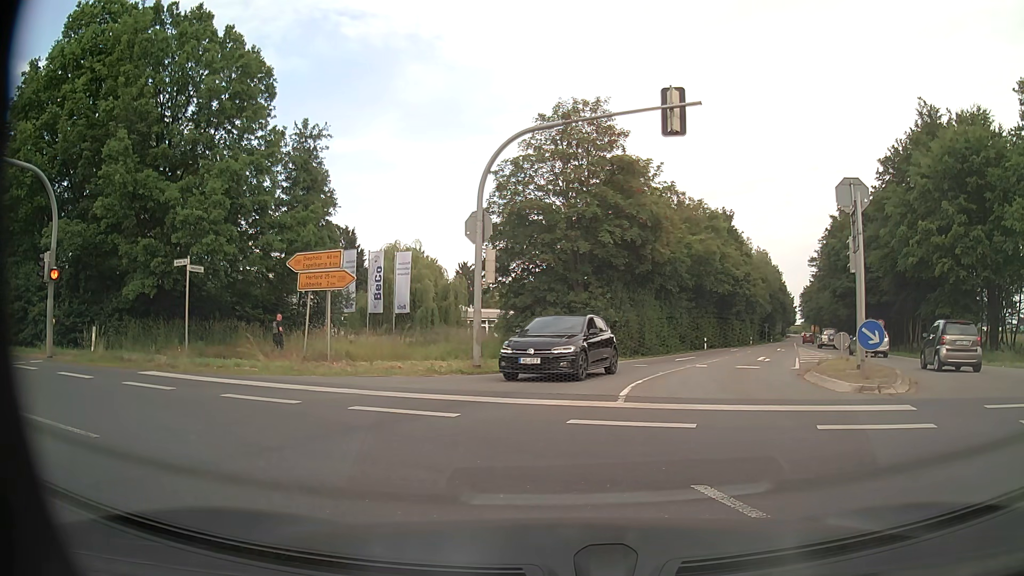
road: tertiary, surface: asphalt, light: Day
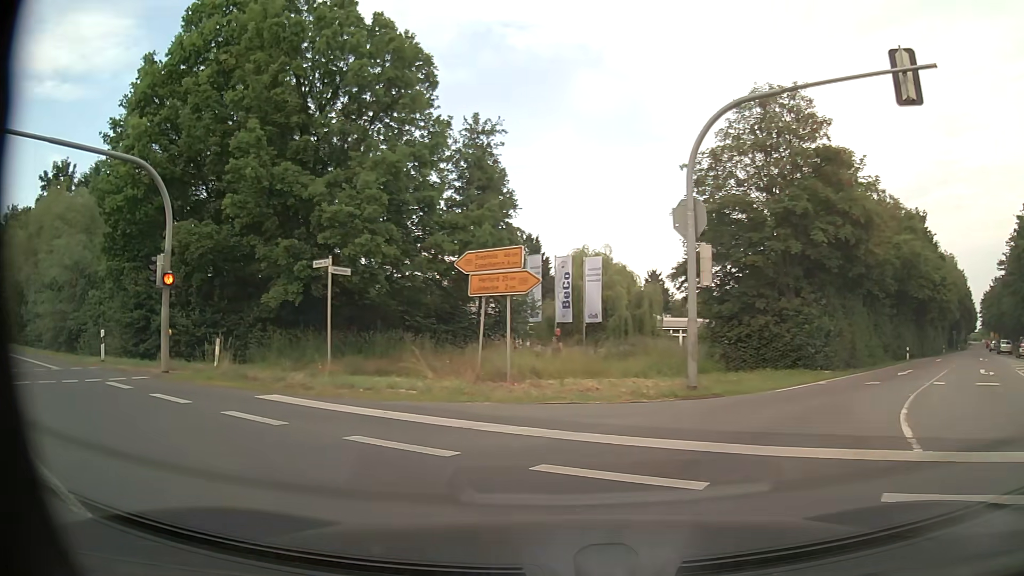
(-0.5, +3.6) m; -17°
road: primary
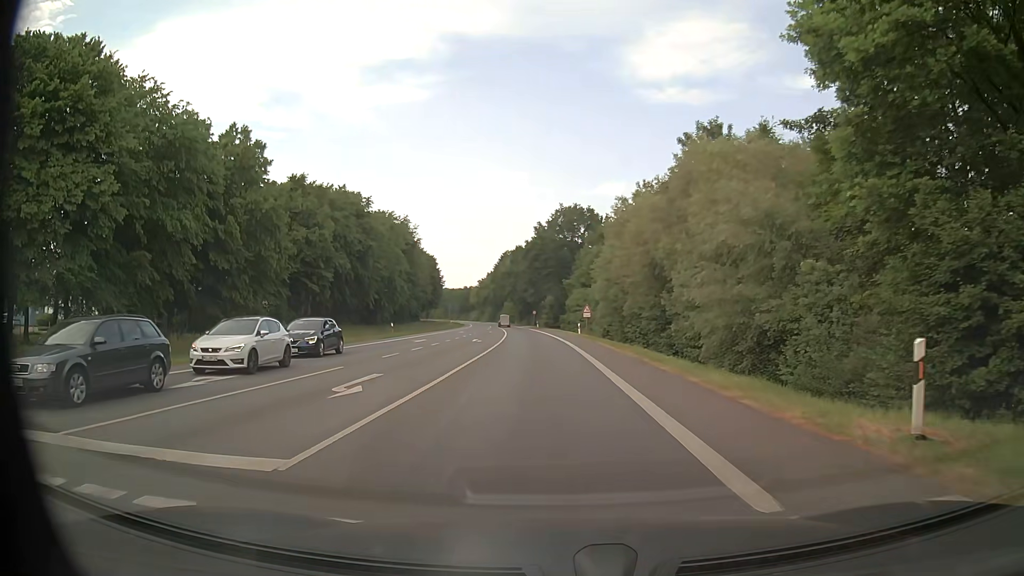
(-10.6, +13.0) m; -58°
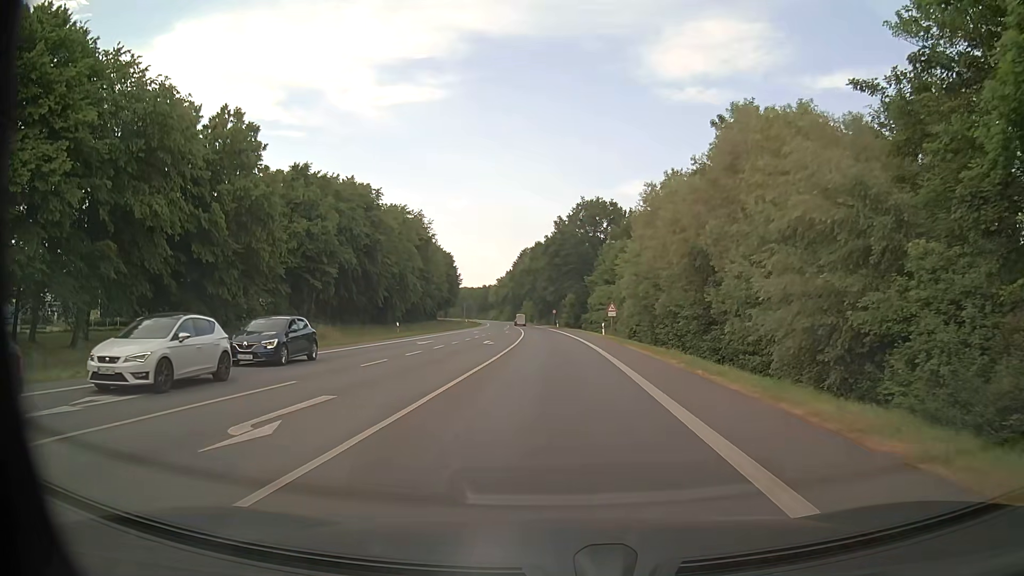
(-0.1, +5.3) m; -1°
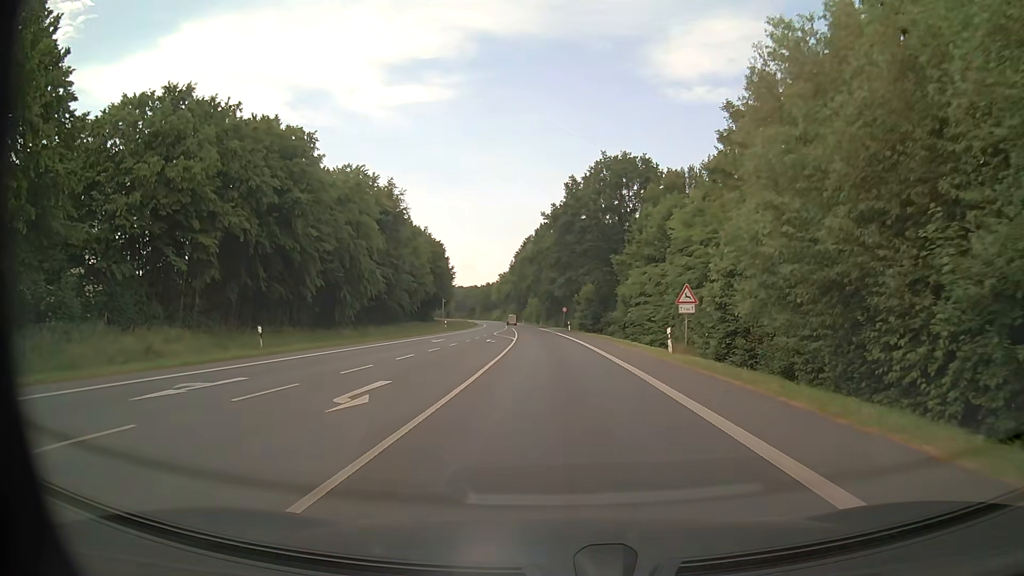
(-0.2, +27.6) m; -1°
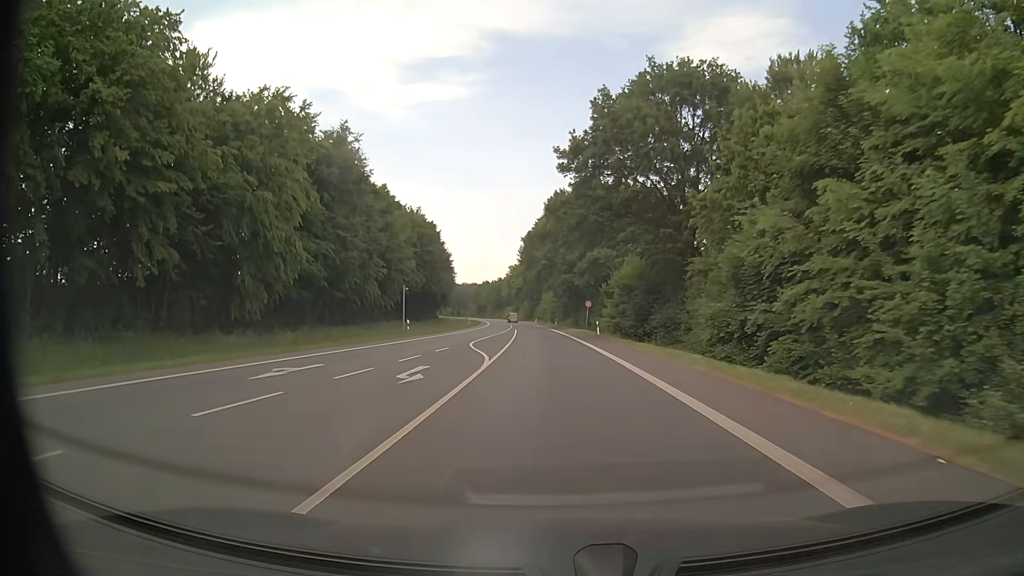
(-0.3, +26.8) m; -2°
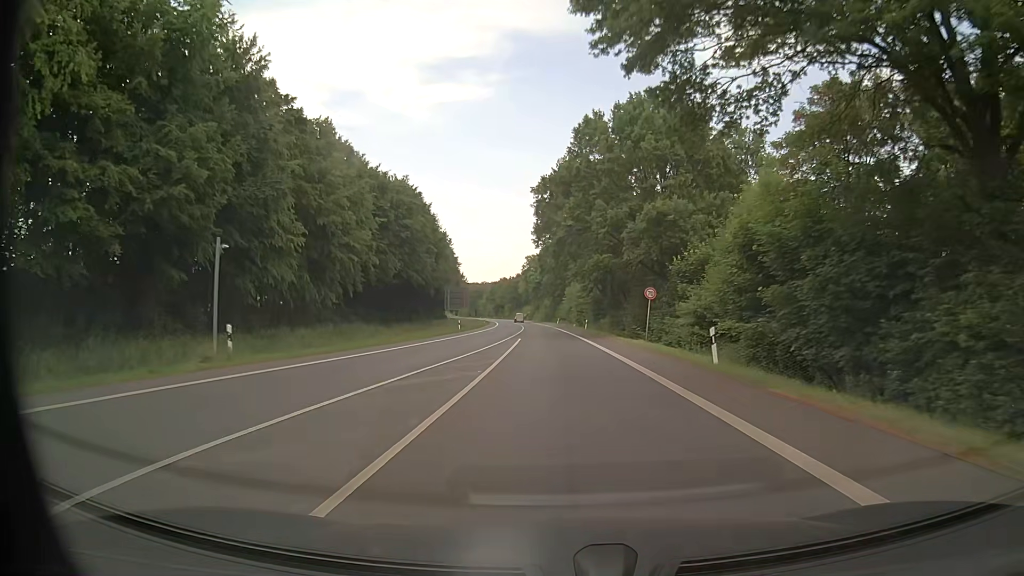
(-0.6, +31.0) m; -2°
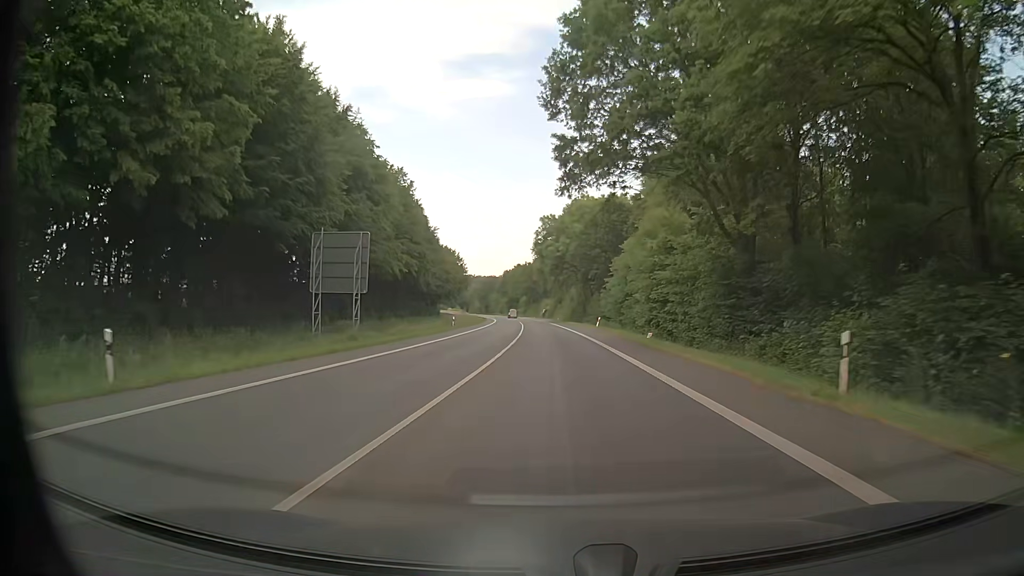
(-1.4, +58.2) m; -2°
(0, +10) (0, +20) (0, +30) (0, +40) (0, +50) (-1, +60) (-1, +70) (-2, +80) (-2, +90) (-3, +100) m
